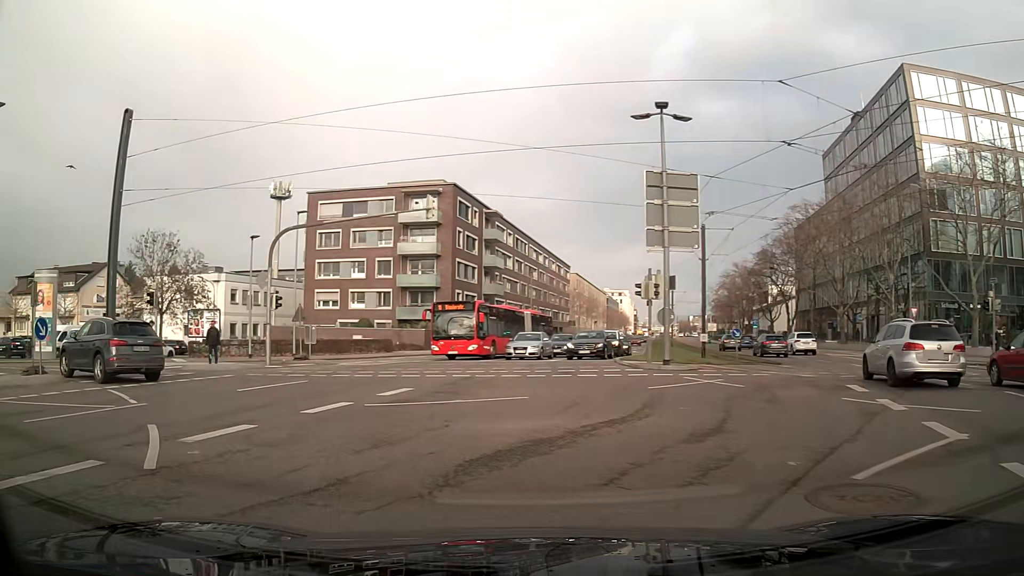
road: secondary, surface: asphalt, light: Day
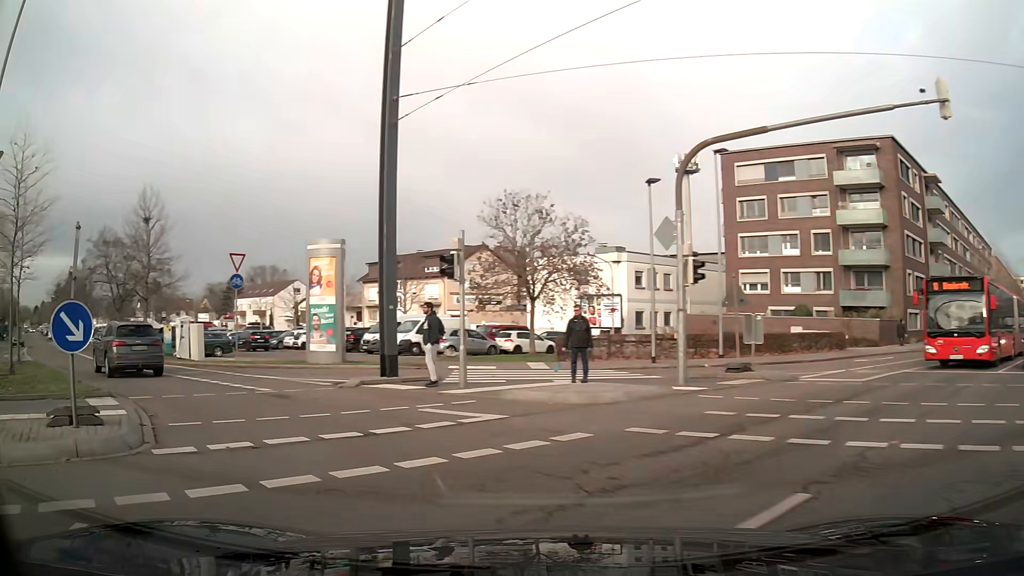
(-3.7, +11.5) m; -36°
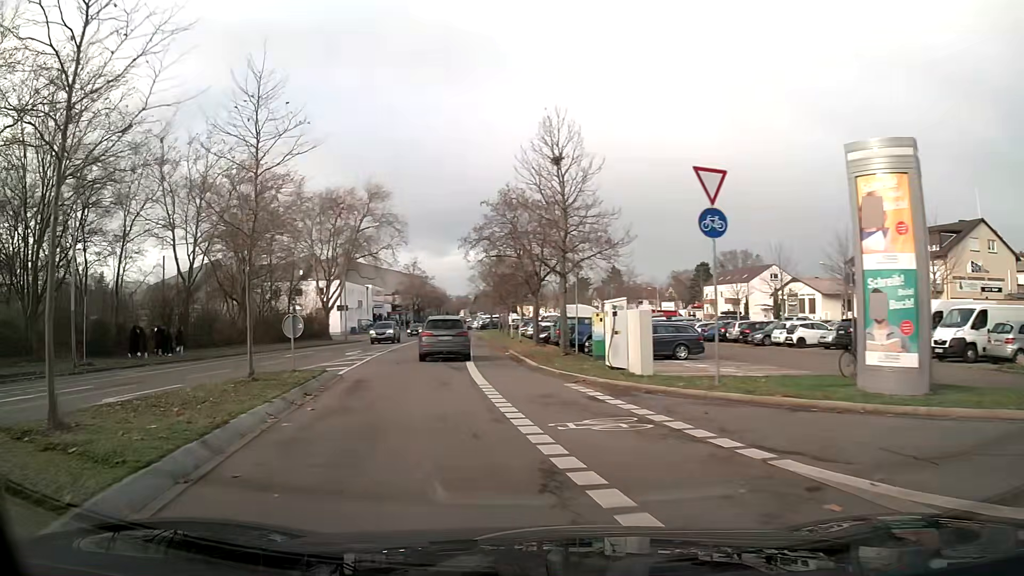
(-4.6, +12.5) m; -36°
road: residential
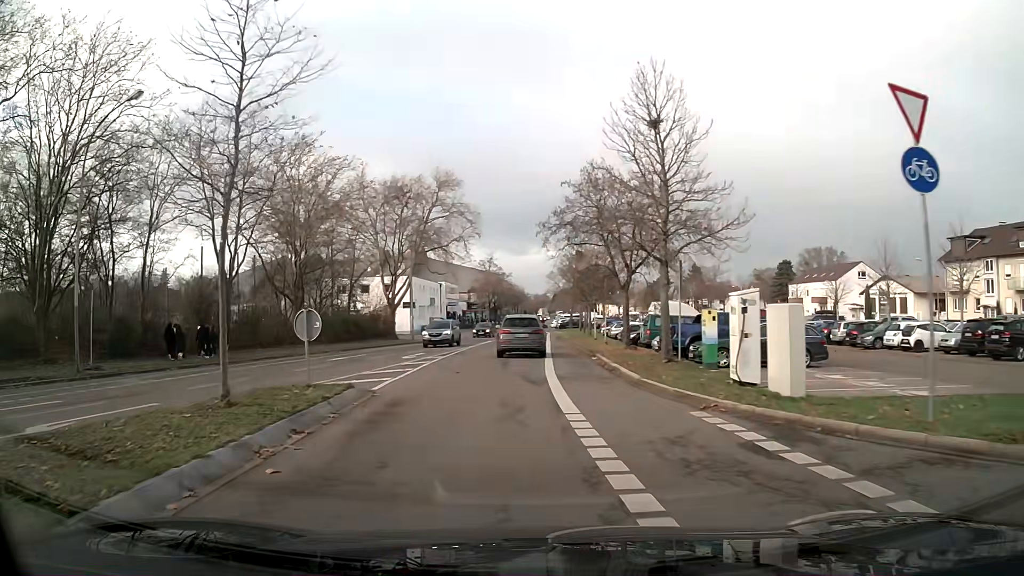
(-0.3, +4.9) m; -6°
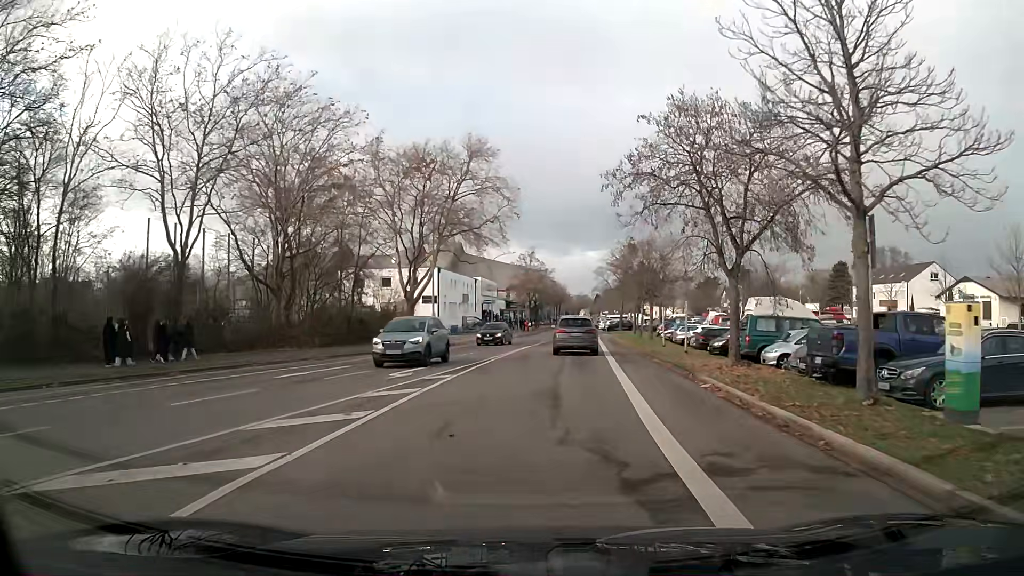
(-0.2, +10.5) m; -1°
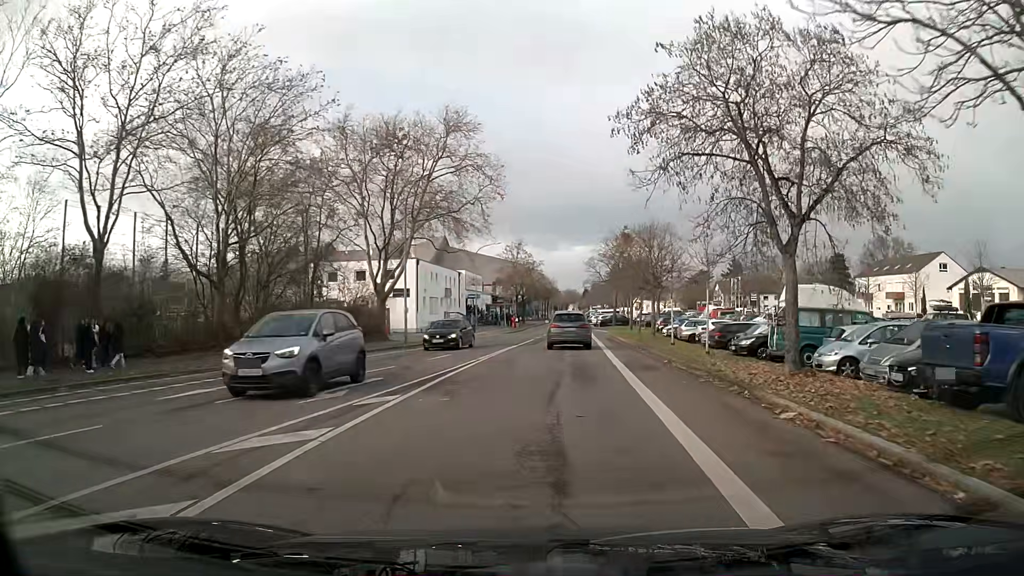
(+0.1, +5.5) m; +1°
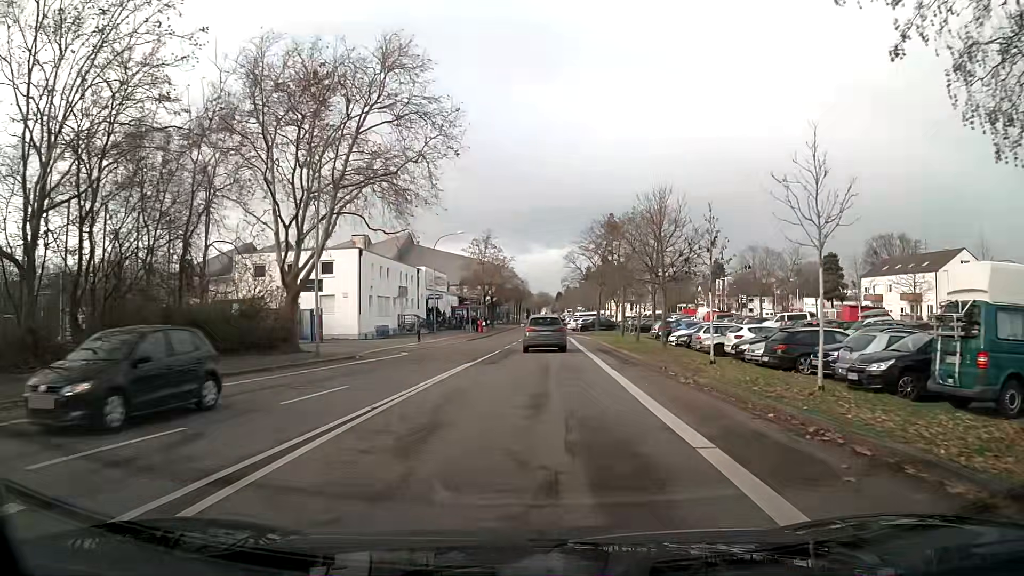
(+0.2, +11.5) m; +2°
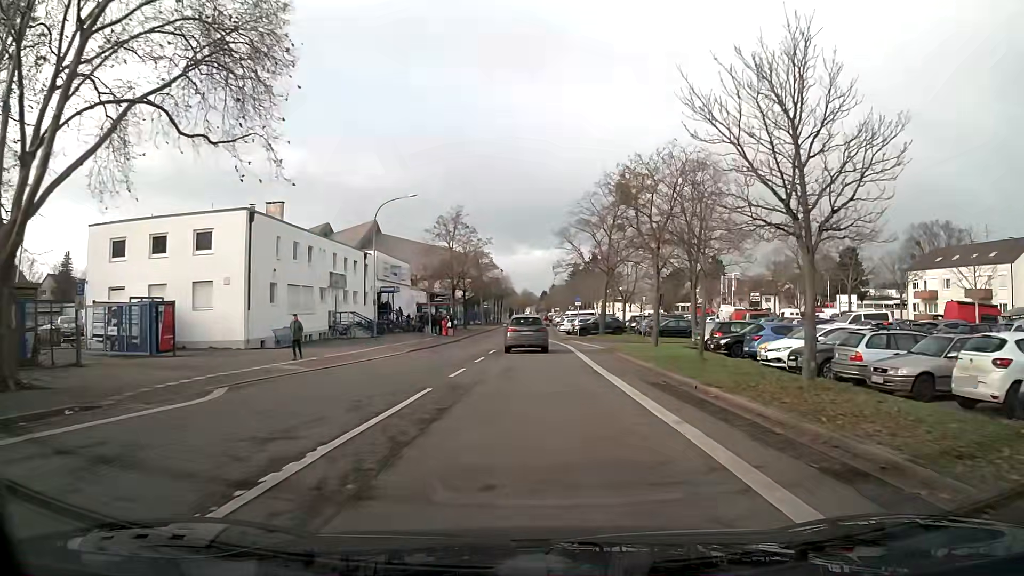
(+0.1, +18.1) m; +1°
(0, +10) (0, +20) (0, +30) (0, +40) (0, +50) (0, +60) (0, +70) (+1, +80) (+1, +90) (+1, +100) m
